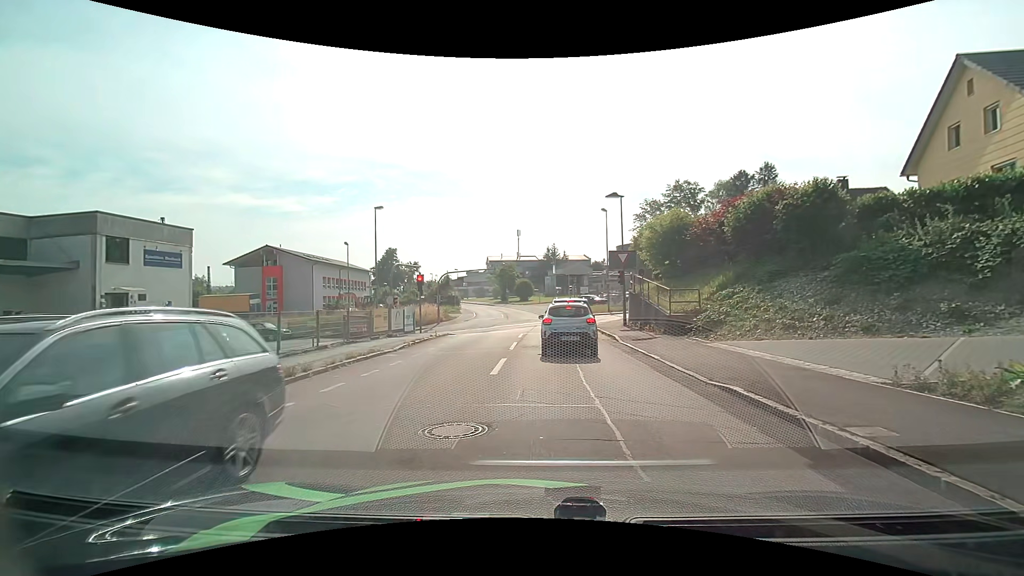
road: residential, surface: asphalt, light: Day
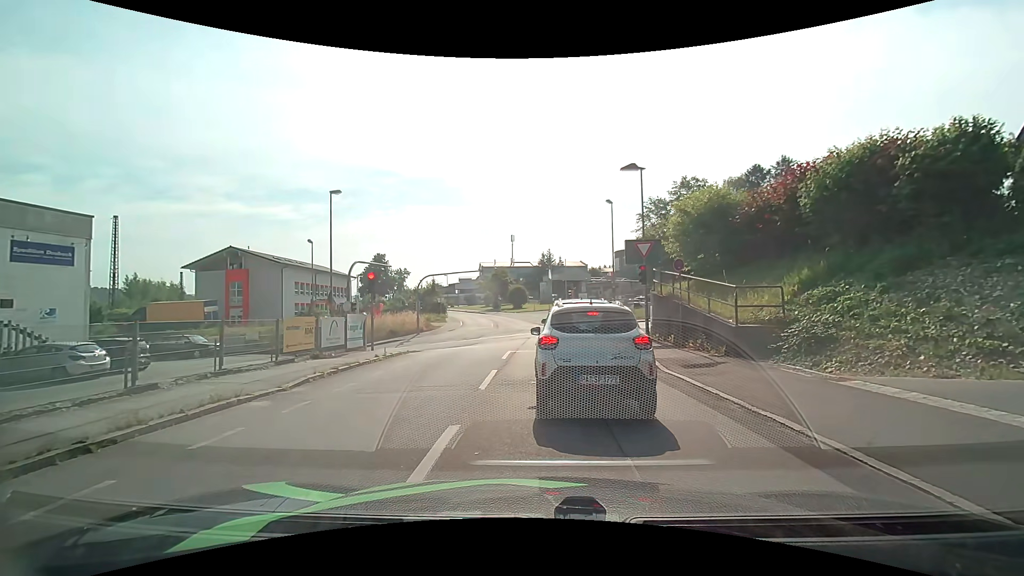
(0.0, +7.1) m; +2°
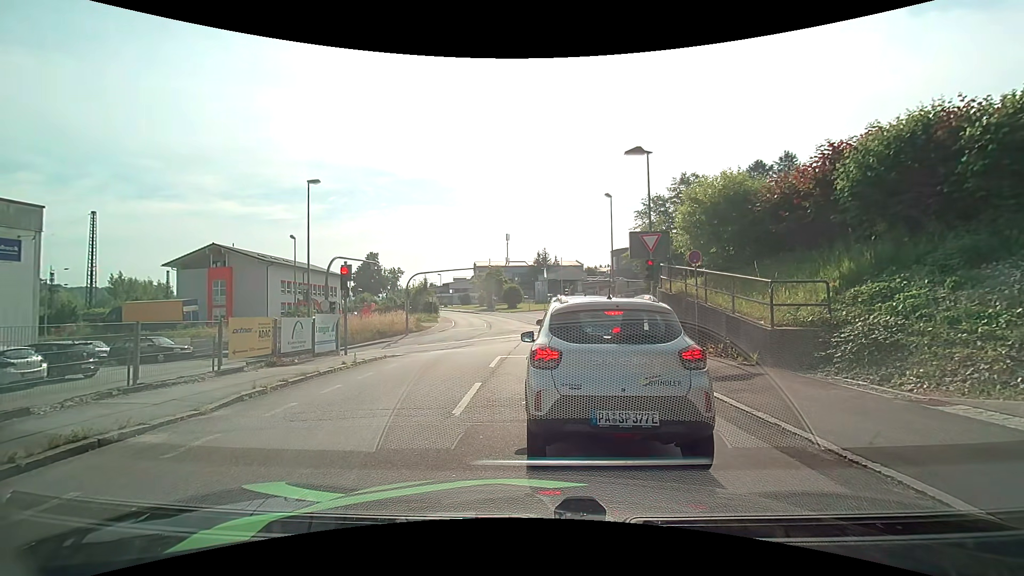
(0.0, +2.3) m; 0°
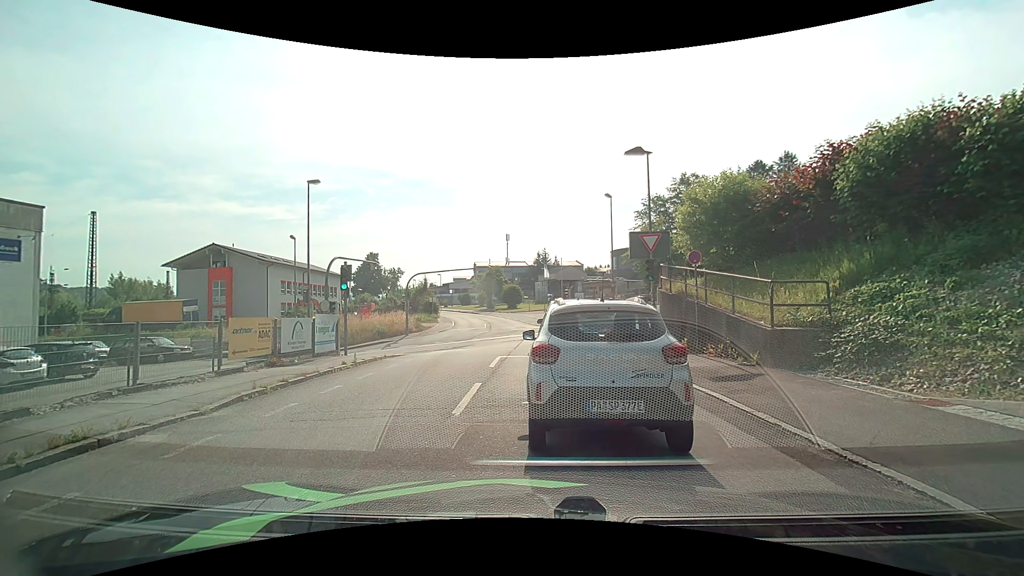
(0.0, +0.1) m; 0°
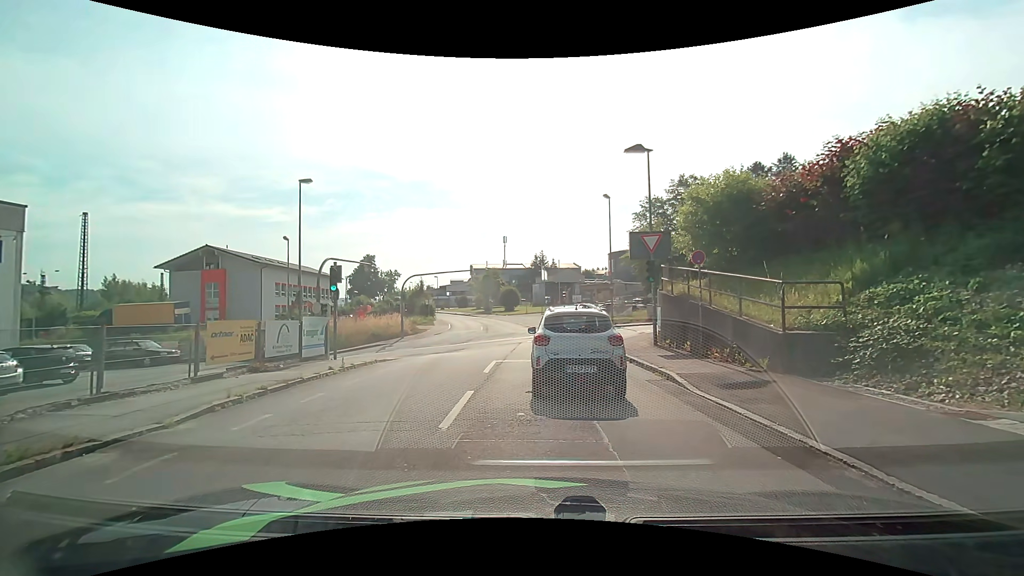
(0.0, +0.7) m; 0°
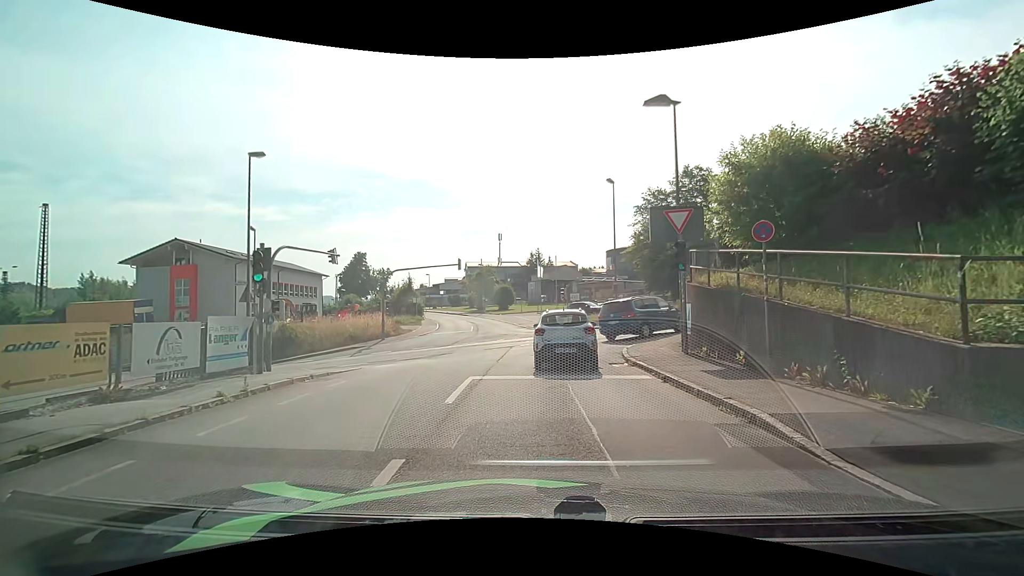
(-0.1, +4.6) m; 0°
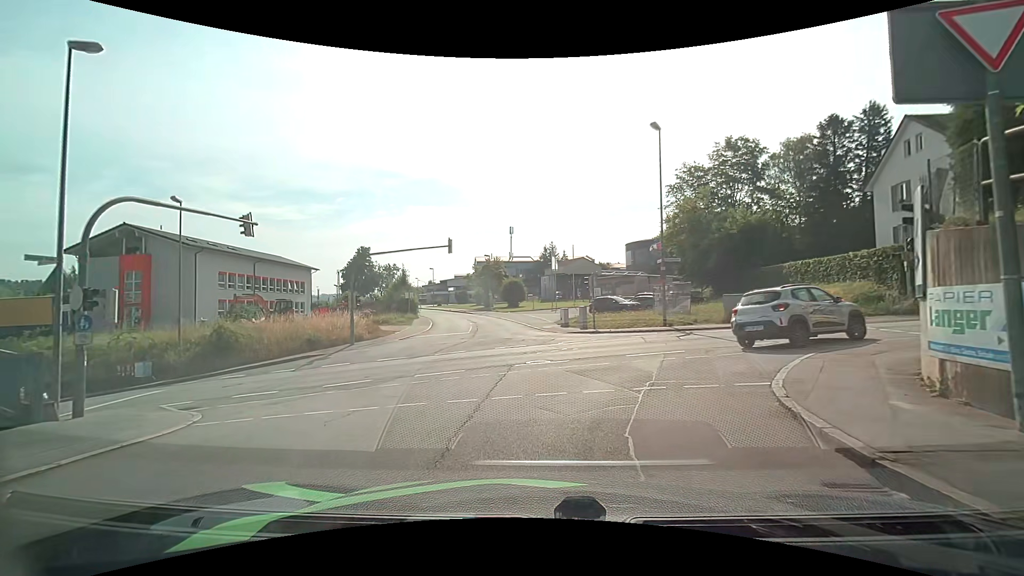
(-0.2, +10.0) m; -3°
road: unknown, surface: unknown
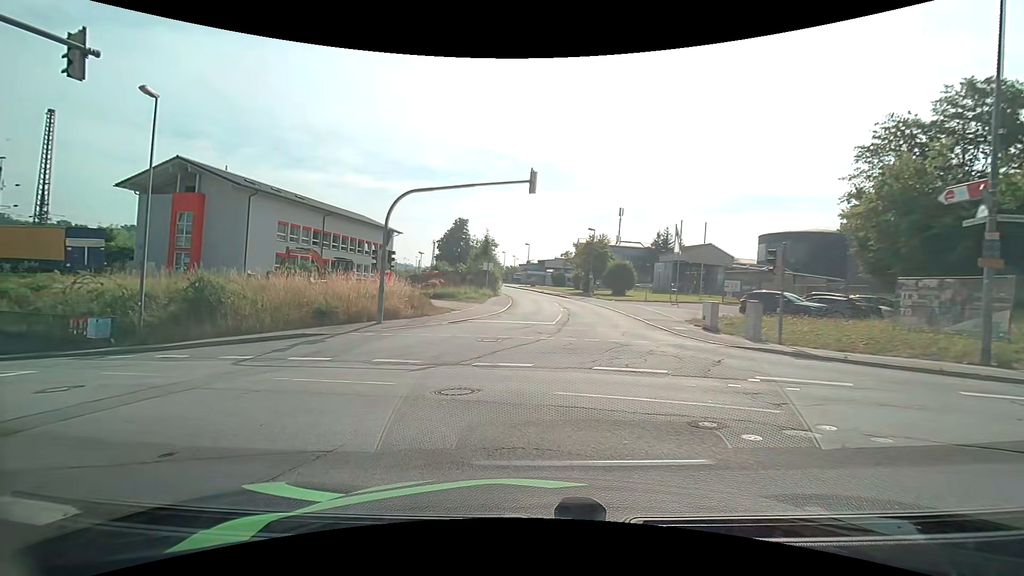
(-0.6, +12.0) m; -10°
